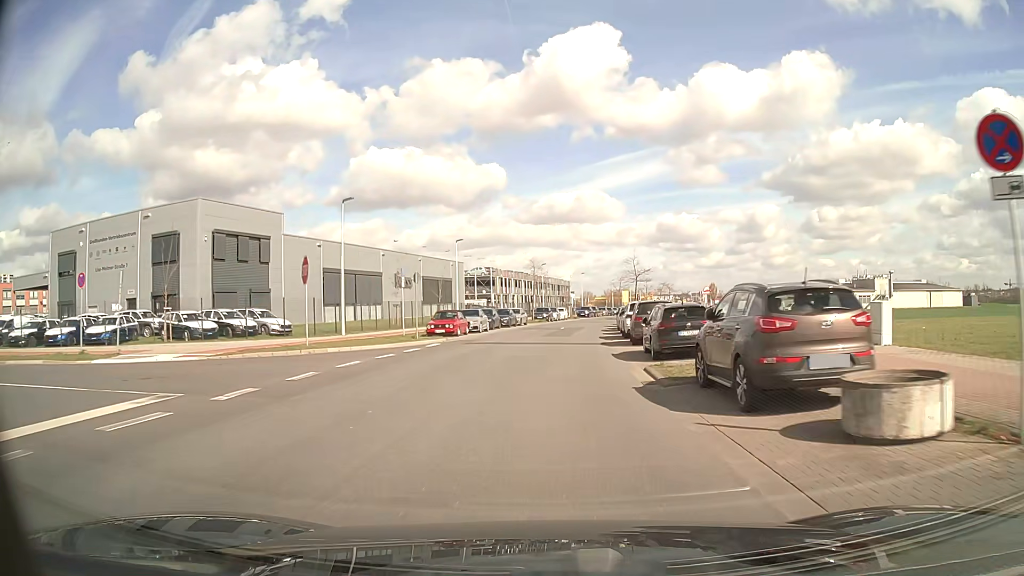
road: tertiary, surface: asphalt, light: Day
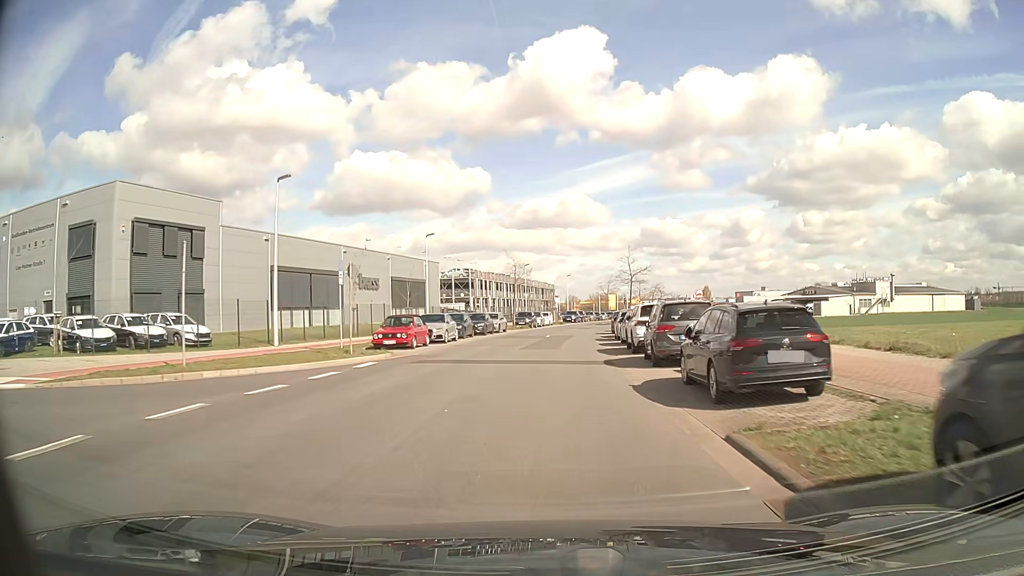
(+0.1, +7.8) m; +1°
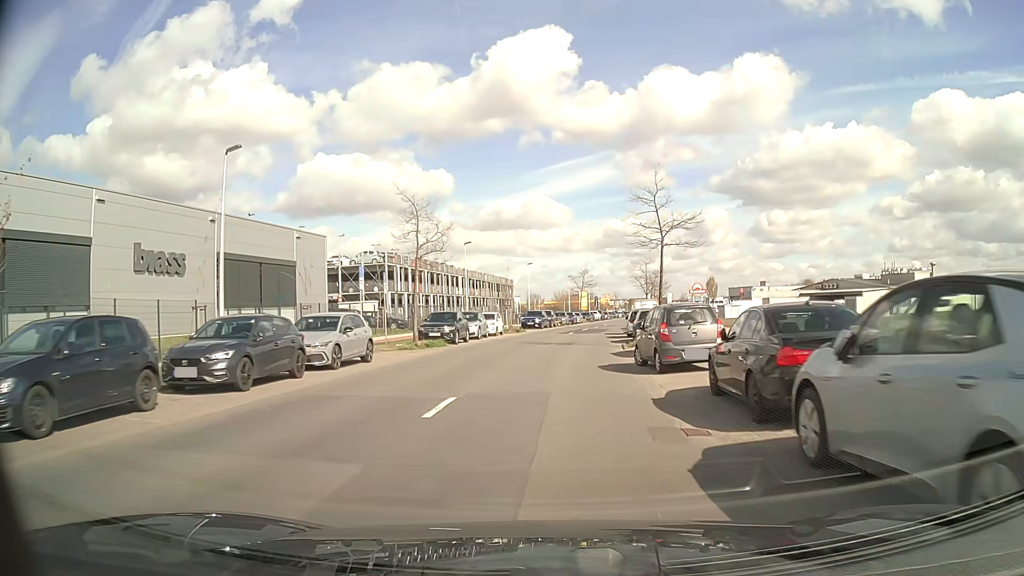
(+1.3, +30.6) m; +3°
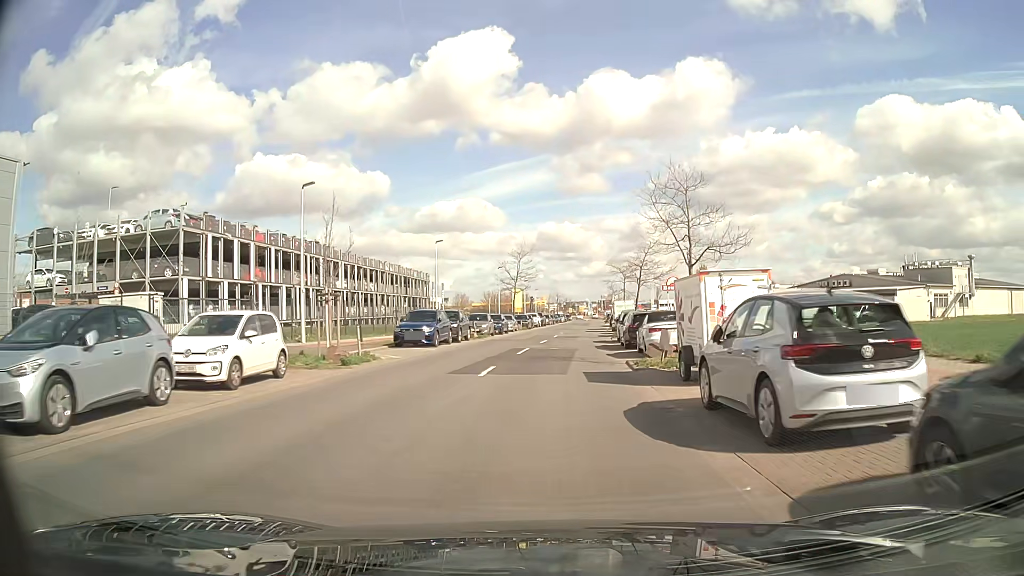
(+1.6, +29.7) m; +6°
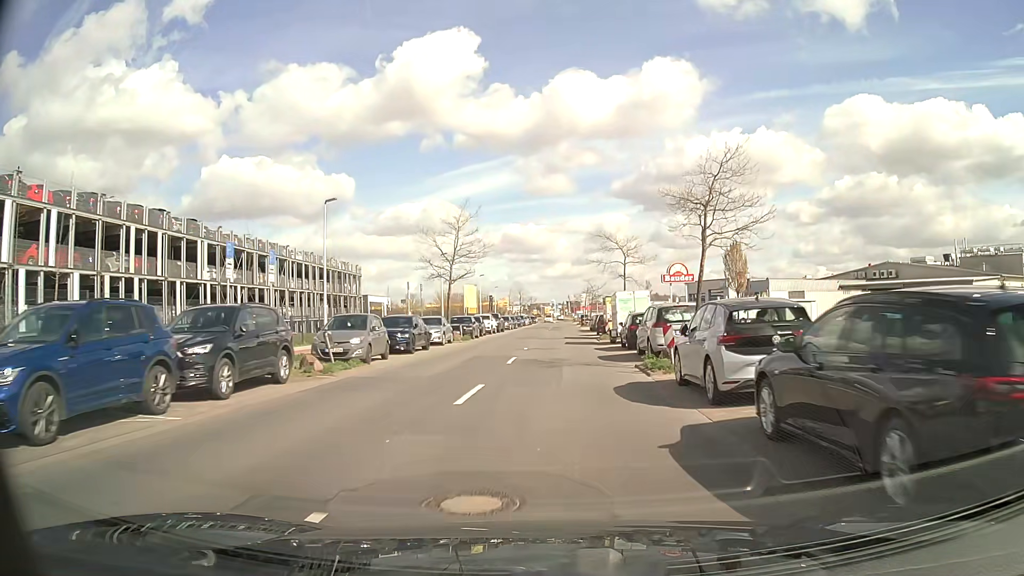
(+0.7, +22.7) m; +3°
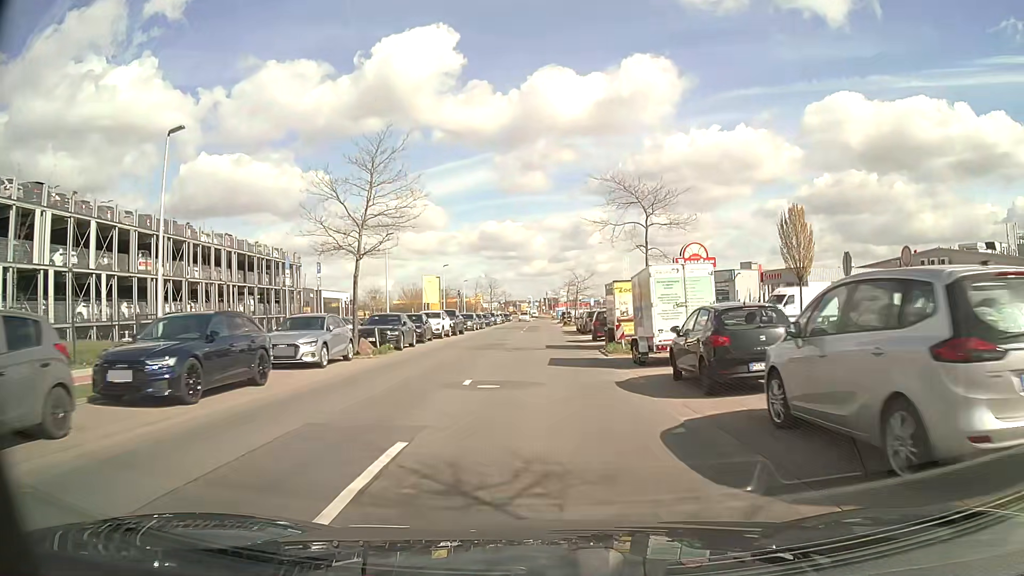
(+0.3, +15.2) m; +2°
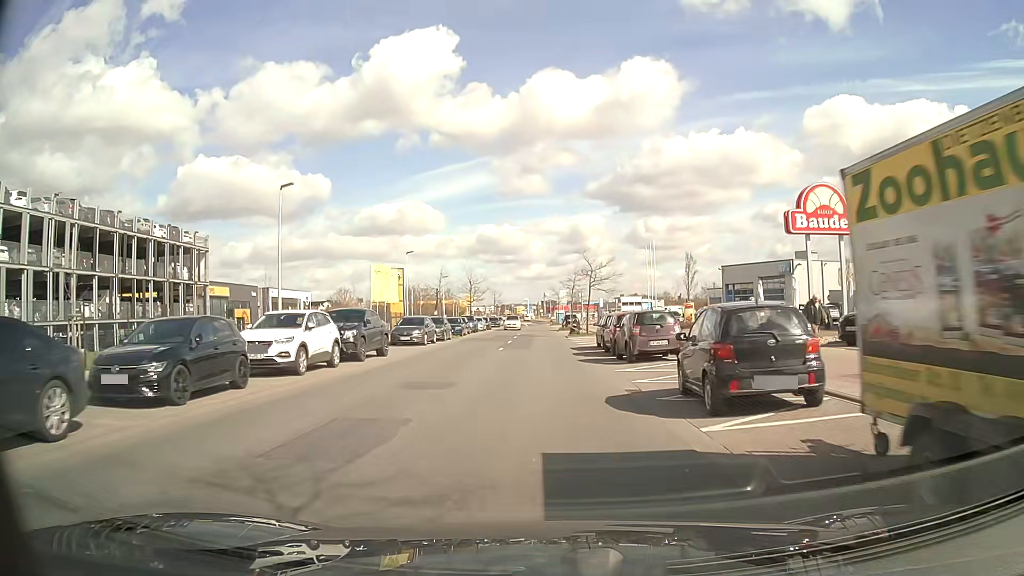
(+0.2, +22.3) m; +1°
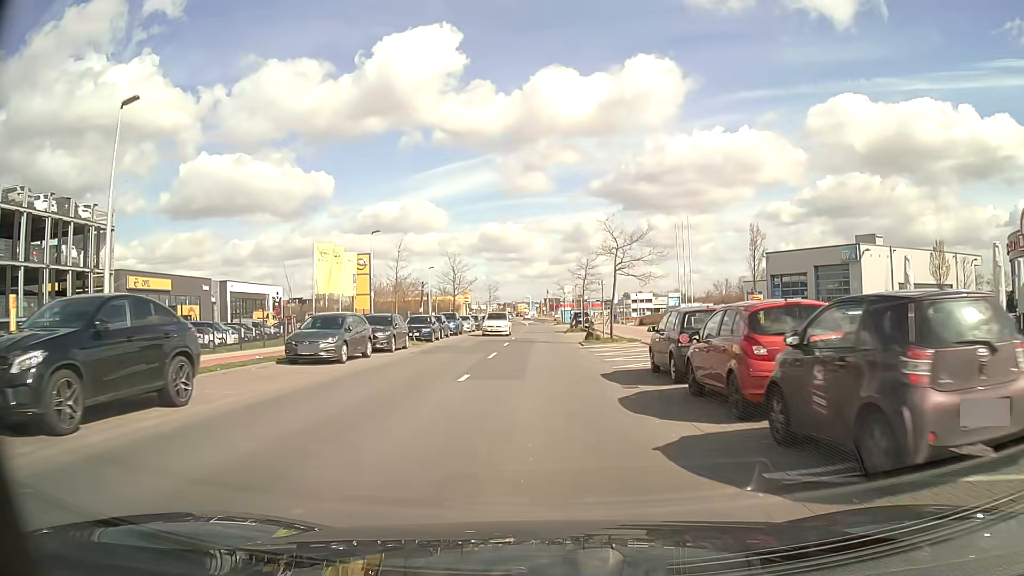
(-0.1, +14.5) m; 0°
(0, +10) (0, +20) (0, +30) (0, +40) (0, +50) (0, +60) (0, +70) (0, +80) (0, +90) (-1, +100) m
